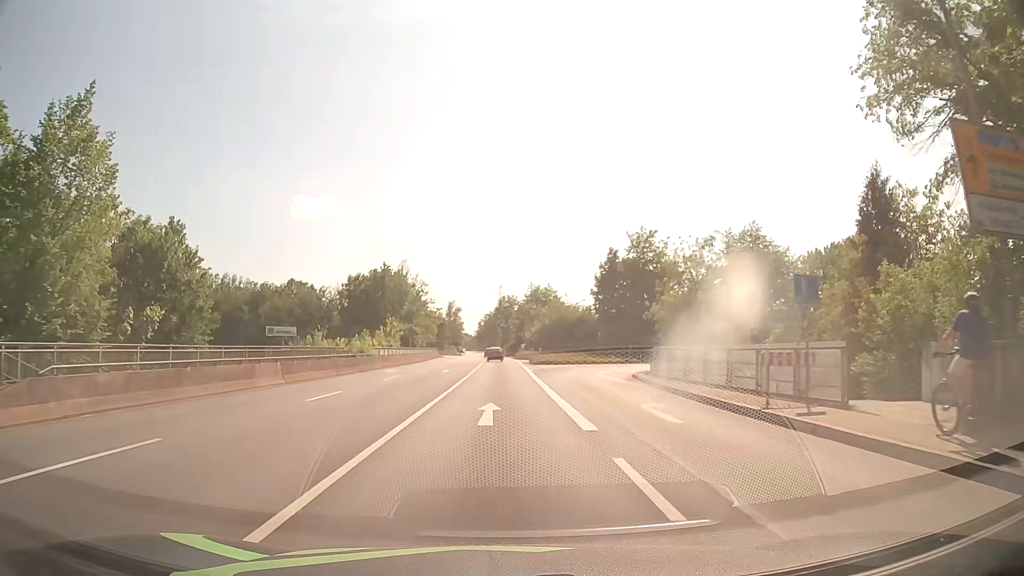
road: primary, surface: asphalt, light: Day
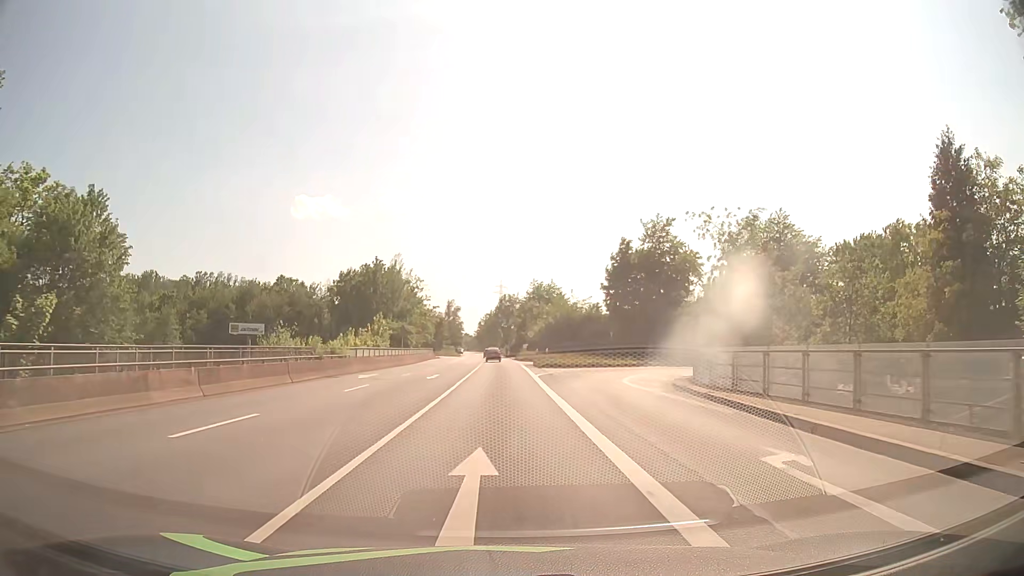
(-0.1, +7.5) m; -1°
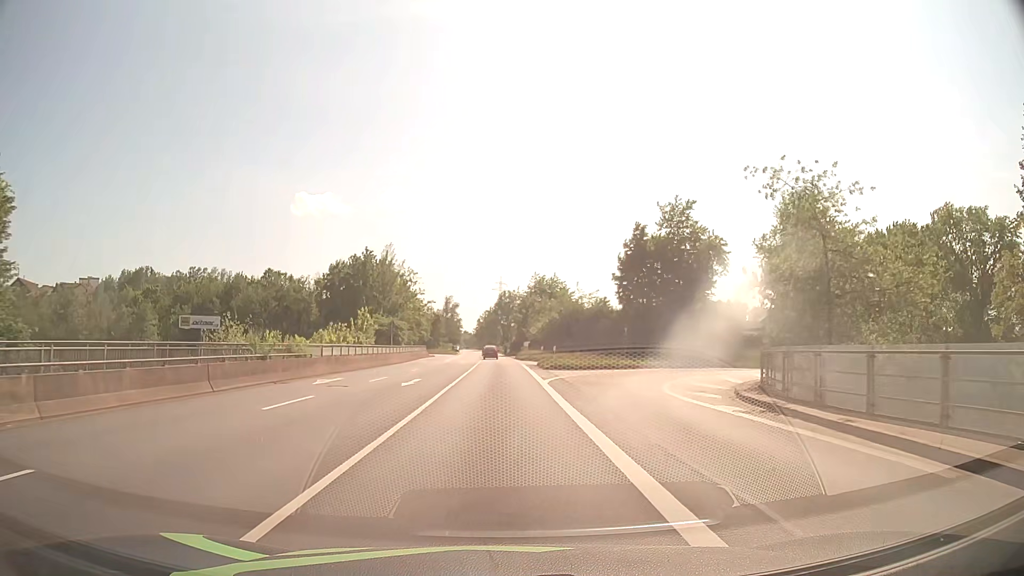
(0.0, +7.6) m; 0°
(0, +10) (0, +20) (0, +30) (0, +40) (0, +50) (0, +60) (0, +70) (-1, +80) (-1, +90) (-1, +100) m
